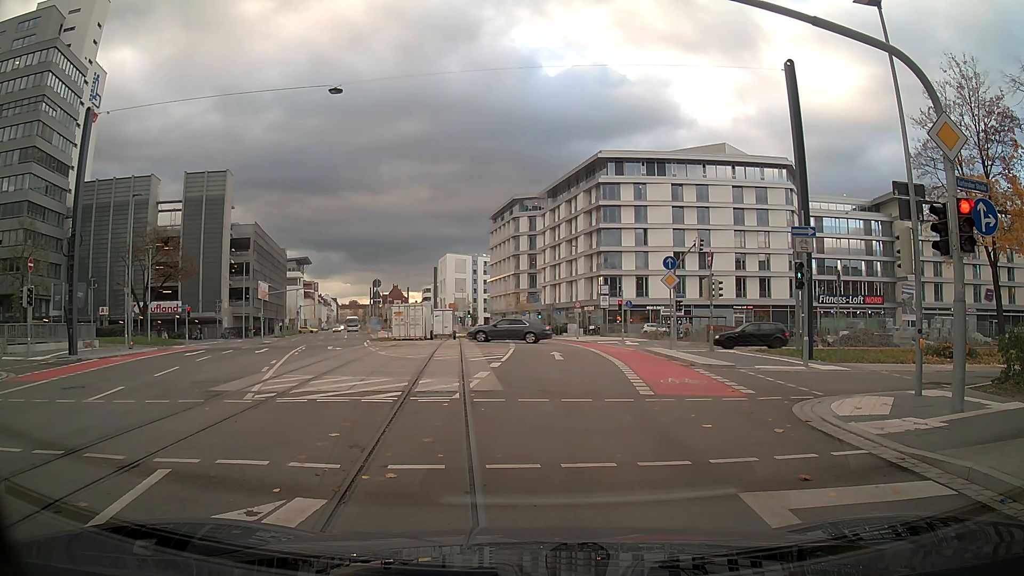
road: secondary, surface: asphalt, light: Day
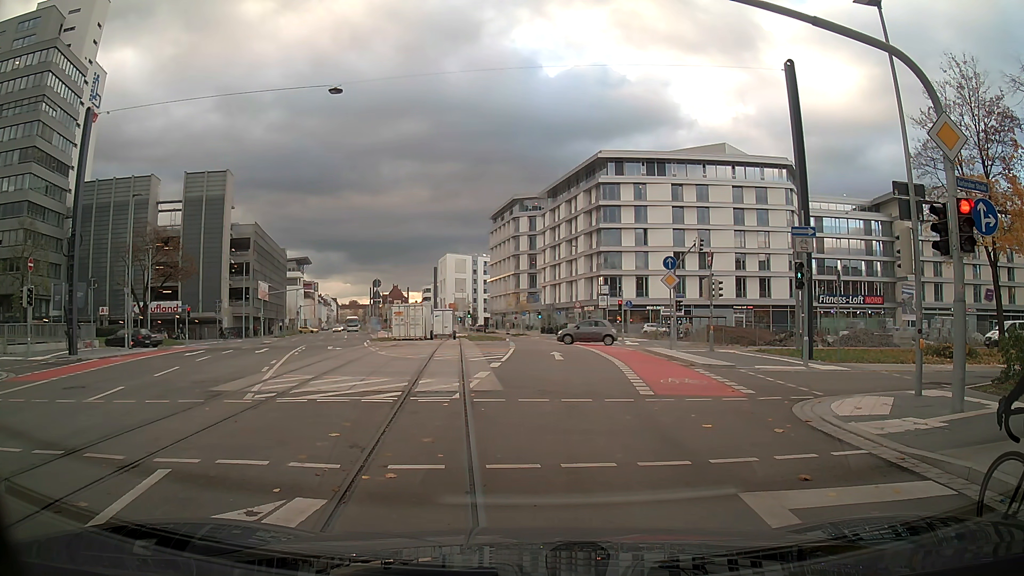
(0.0, 0.0) m; 0°
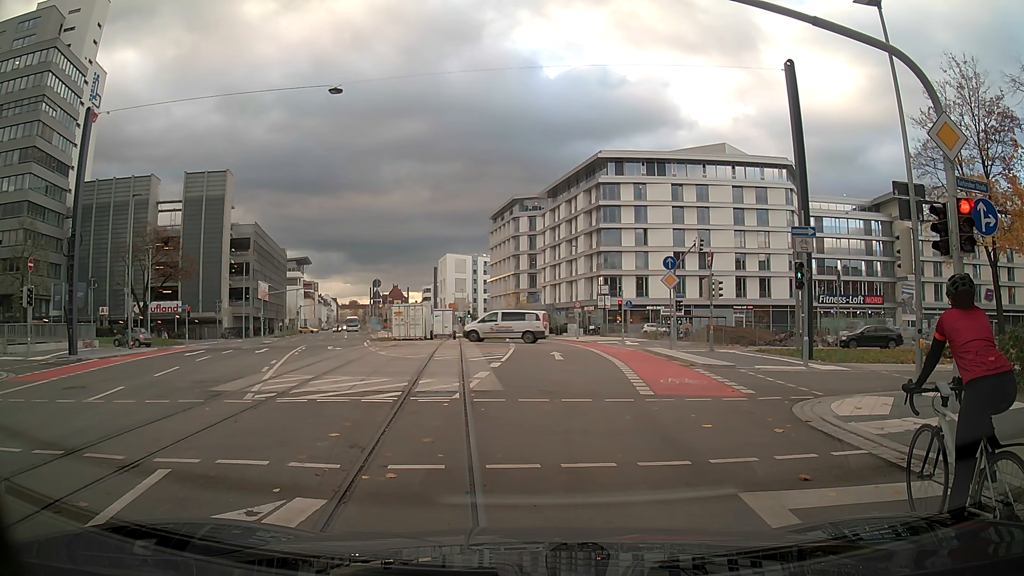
(0.0, 0.0) m; 0°
(0, +10) (0, +20) (0, +30) (0, +40) (-1, +50) (-2, +60) (-3, +70) (-6, +80) (-8, +89) (-11, +99) m
